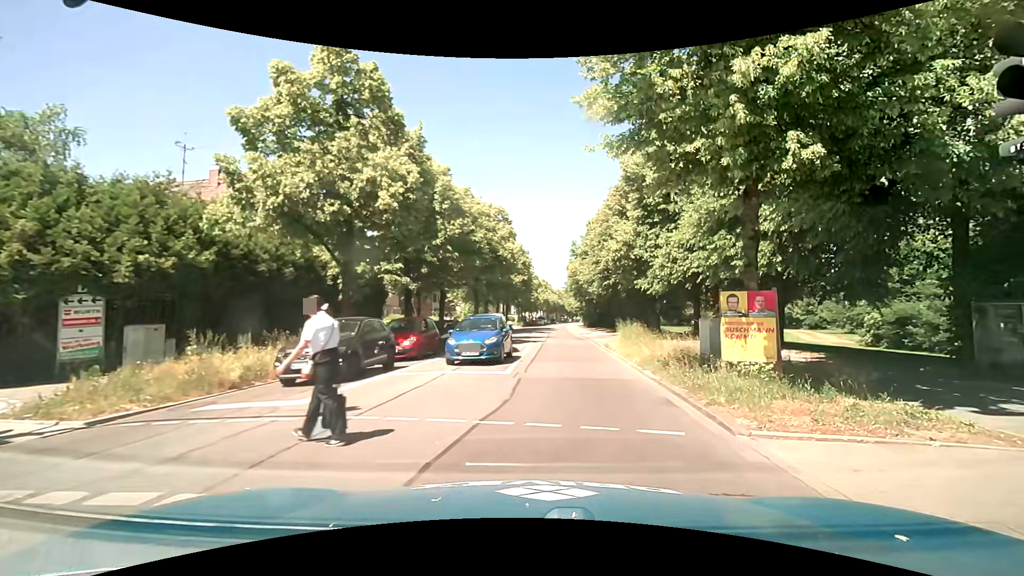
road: secondary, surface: asphalt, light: Day
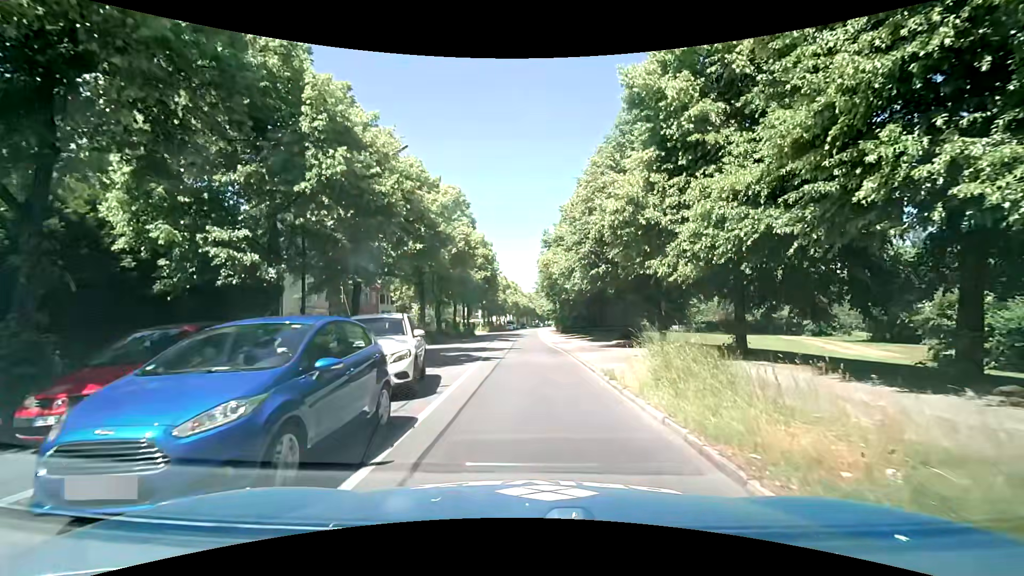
(+0.6, +11.1) m; +3°
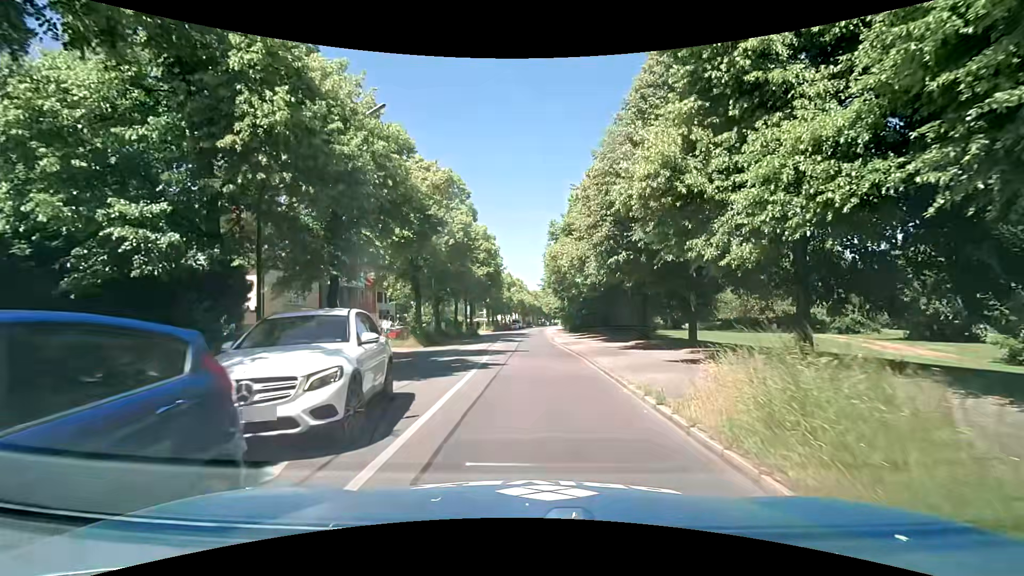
(0.0, +3.8) m; 0°
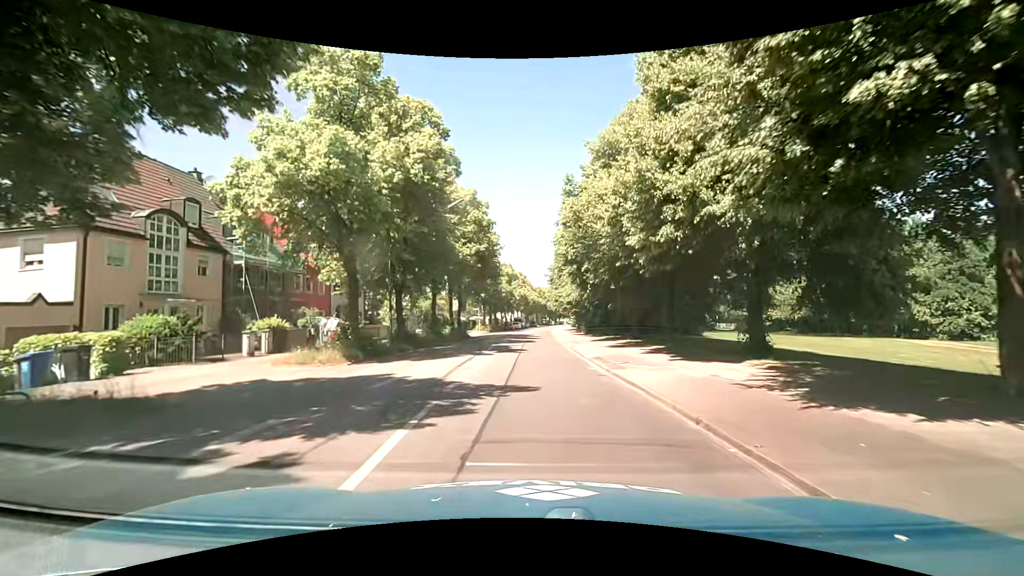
(-0.3, +14.7) m; -1°
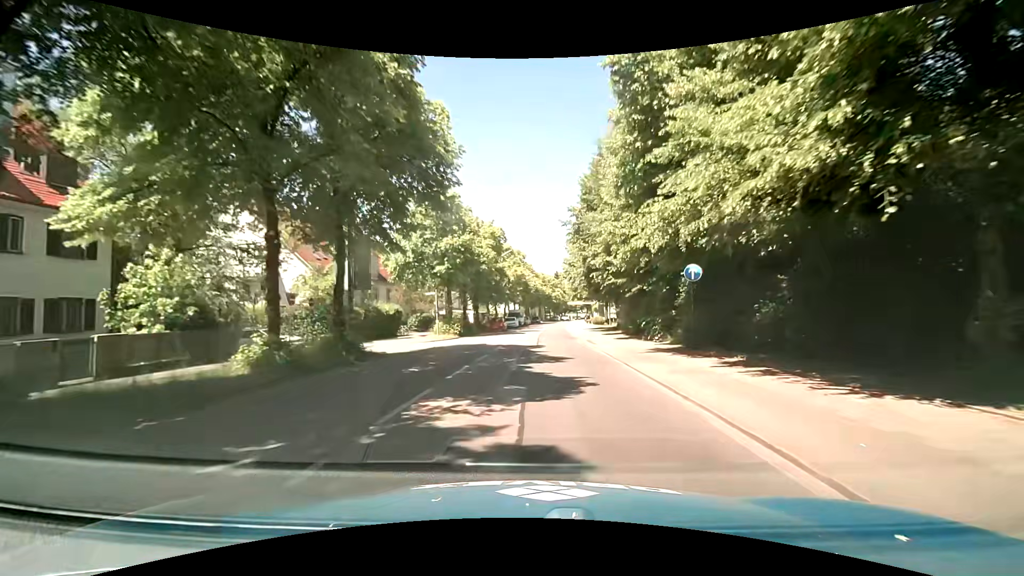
(0.0, +32.2) m; +1°
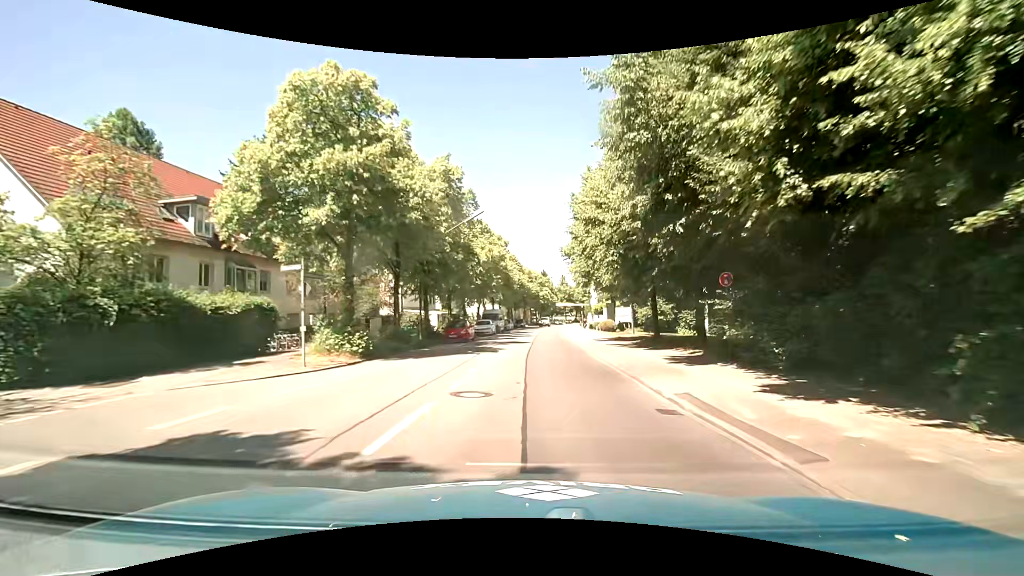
(0.0, +19.3) m; +1°
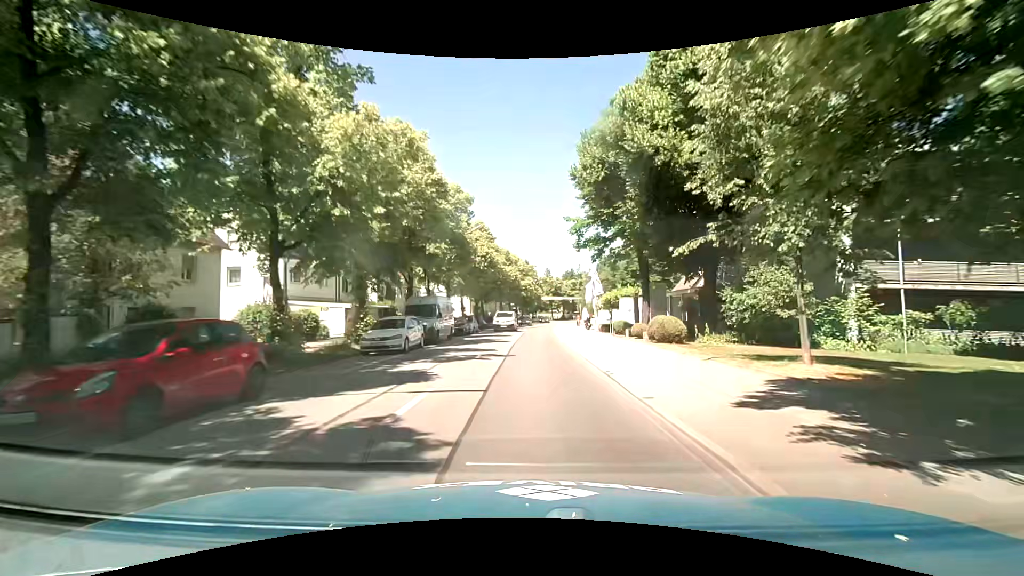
(+0.9, +25.1) m; +3°
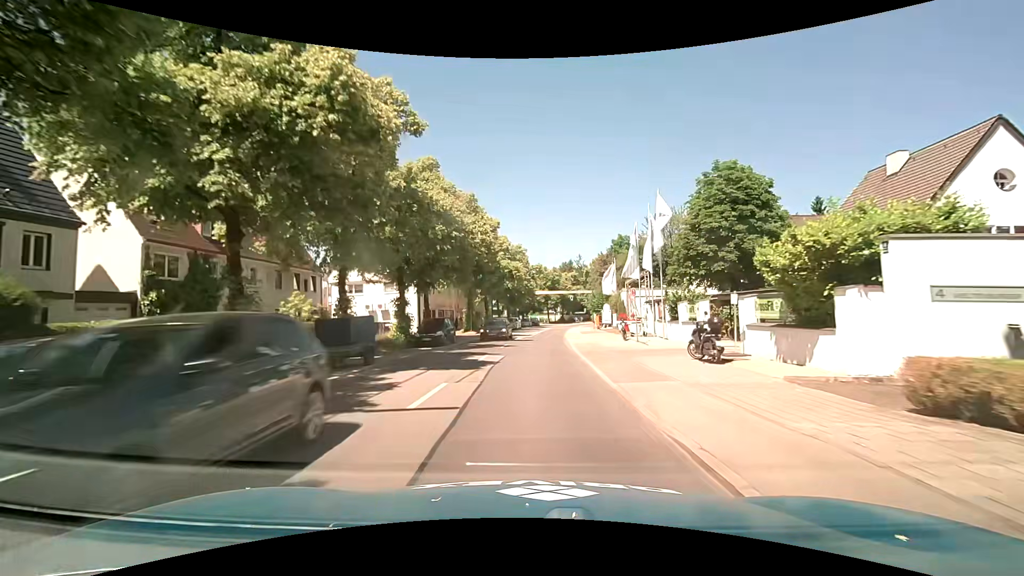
(0.0, +33.3) m; 0°
(0, +10) (0, +20) (+1, +30) (+1, +40) (+2, +50) (+3, +60) (+4, +70) (+6, +80) (+7, +90) (+9, +99) m
